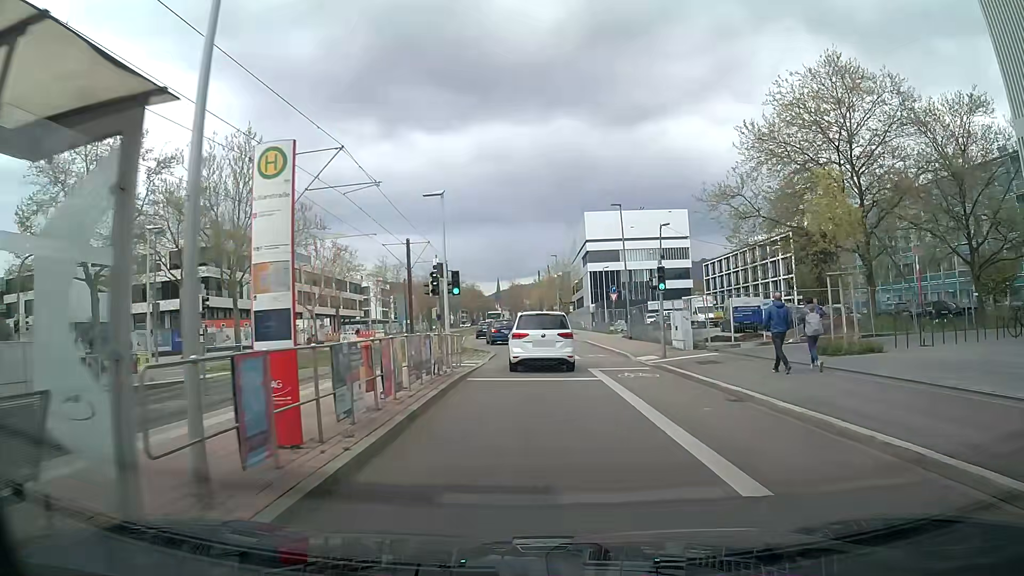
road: secondary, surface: asphalt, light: Day
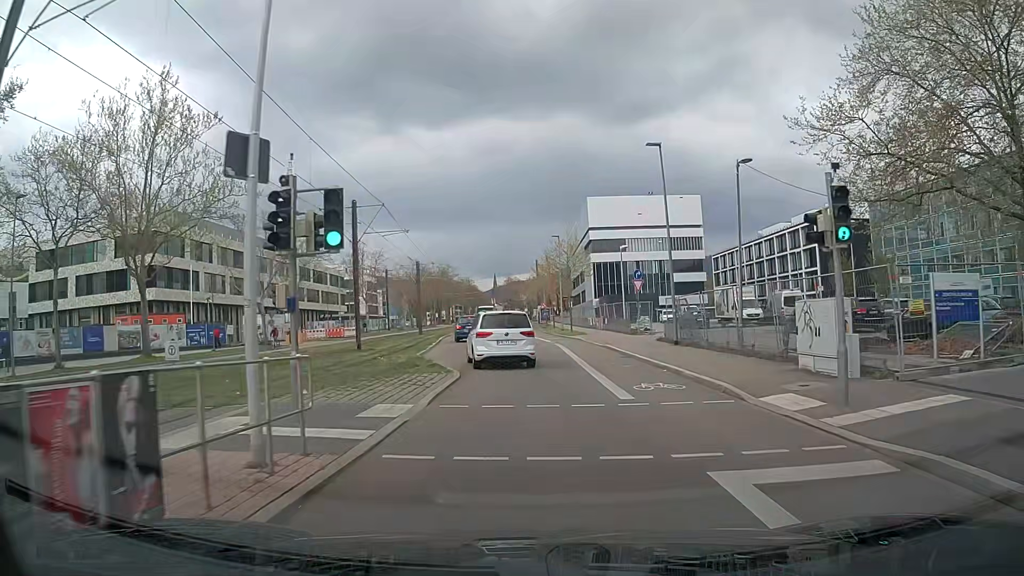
(-0.1, +13.7) m; 0°
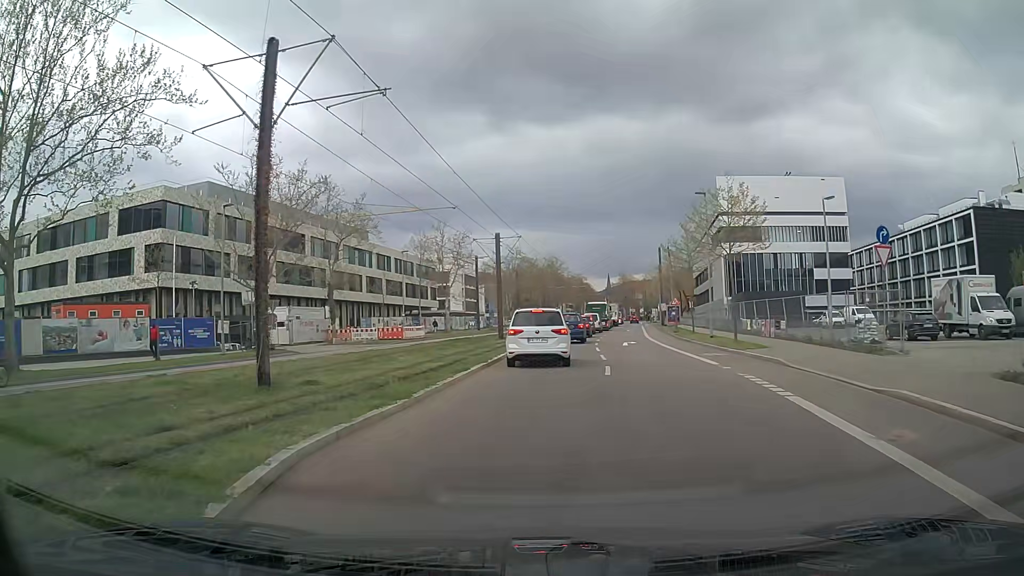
(-1.0, +20.1) m; -10°
(0, +10) (0, +20) (+1, +30) (+2, +40) (+3, +50) (+5, +60) (+7, +70) (+8, +79) (+10, +89) (+12, +99) m
